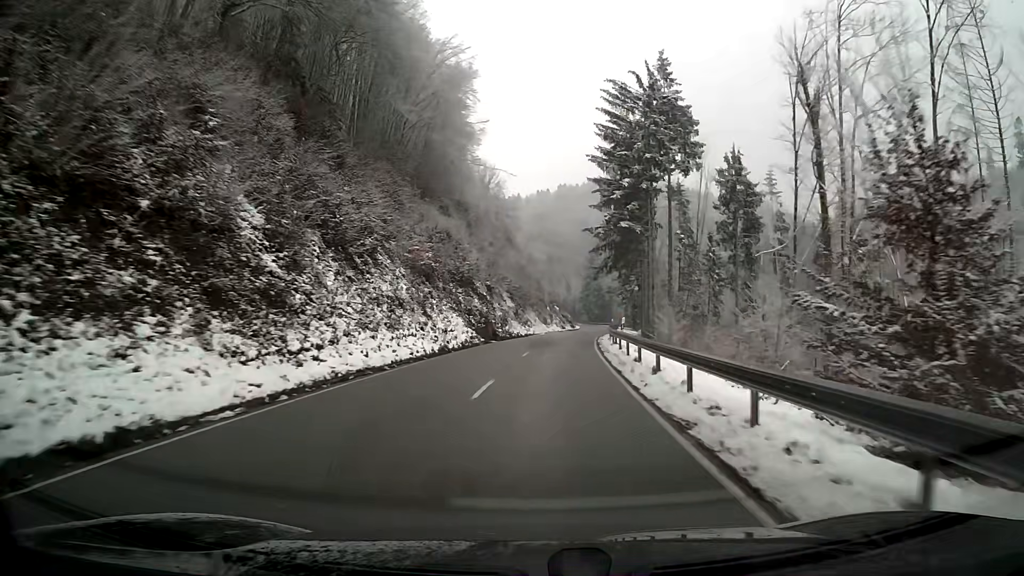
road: secondary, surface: asphalt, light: Day
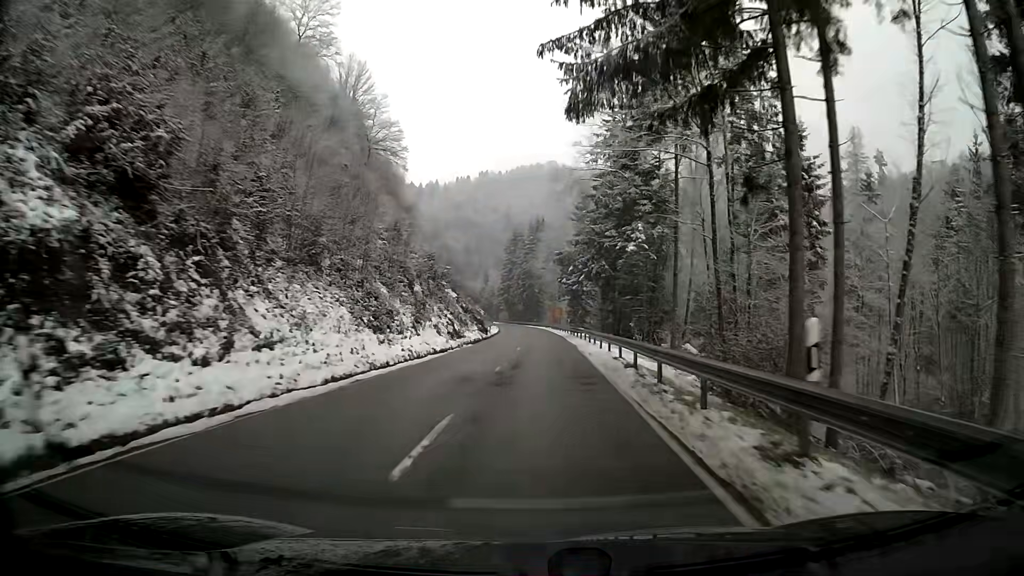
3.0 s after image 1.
(+3.2, +54.5) m; +6°
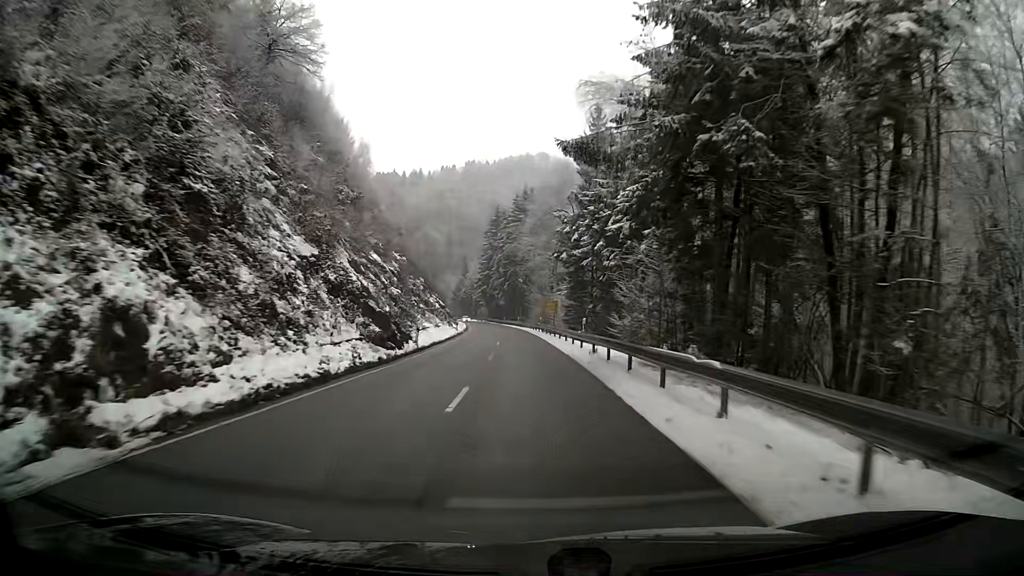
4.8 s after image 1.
(+0.4, +33.2) m; +1°
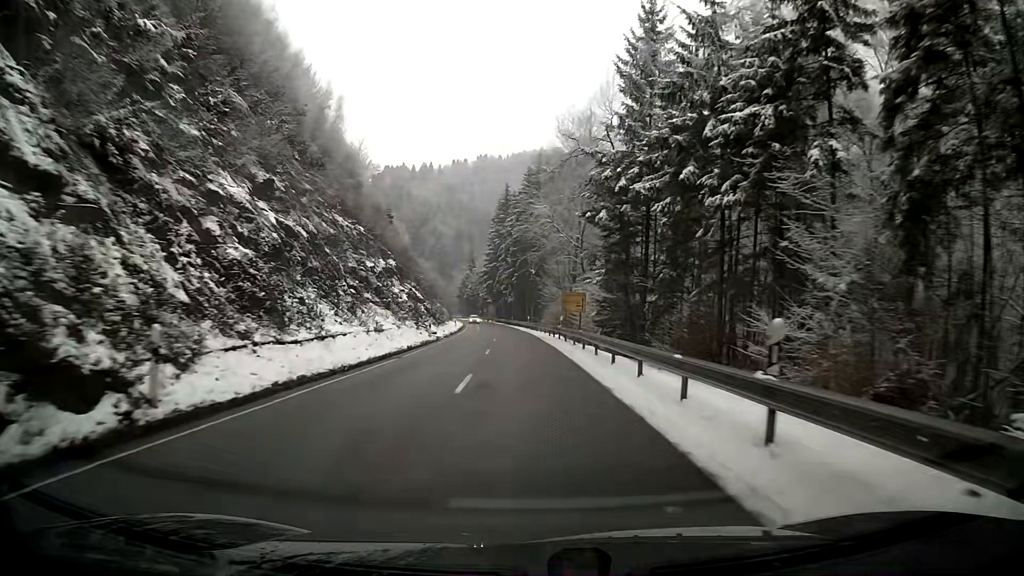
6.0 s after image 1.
(-0.1, +22.4) m; -1°
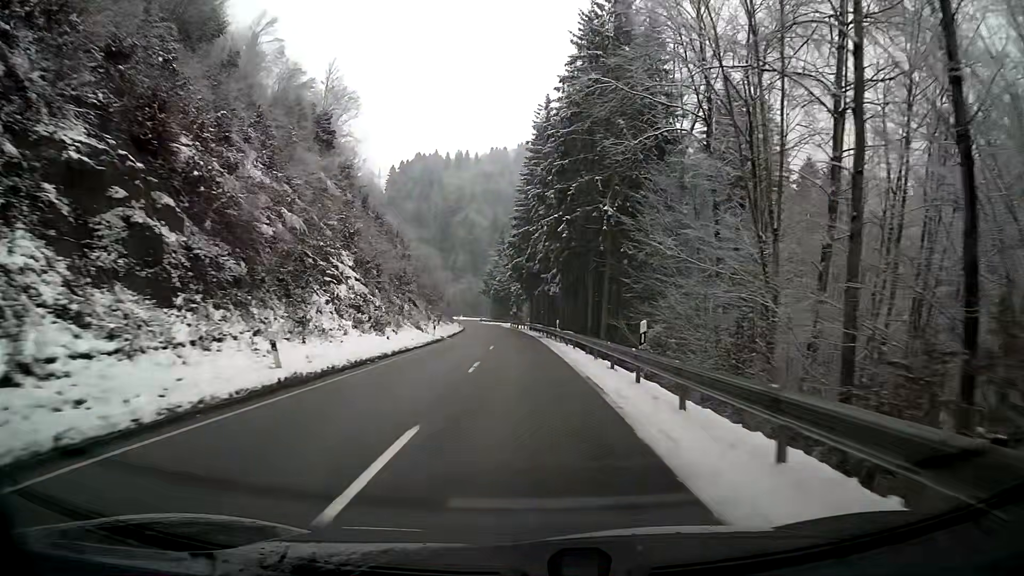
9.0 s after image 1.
(-1.9, +56.7) m; -4°
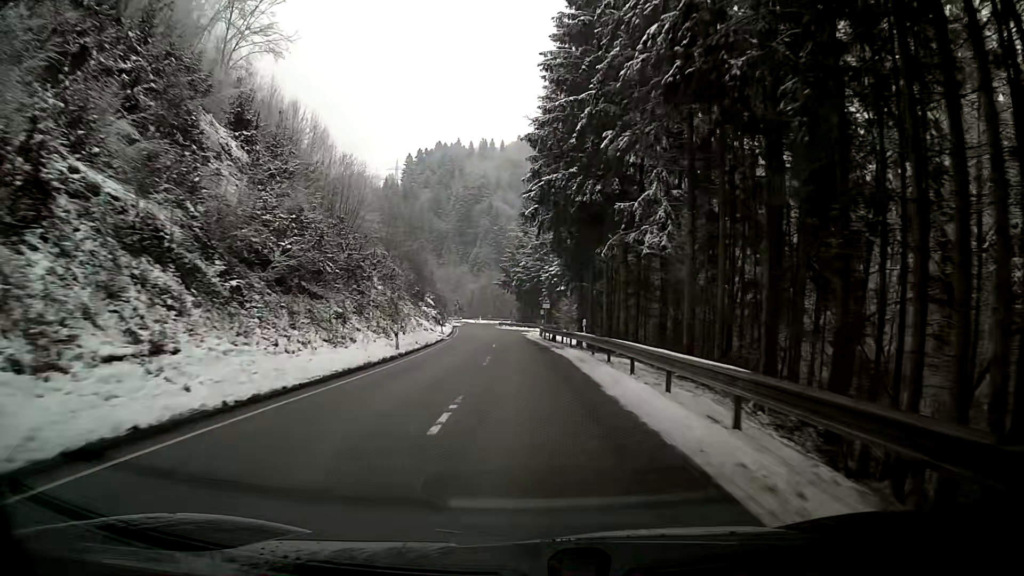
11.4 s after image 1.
(-1.0, +46.2) m; -3°
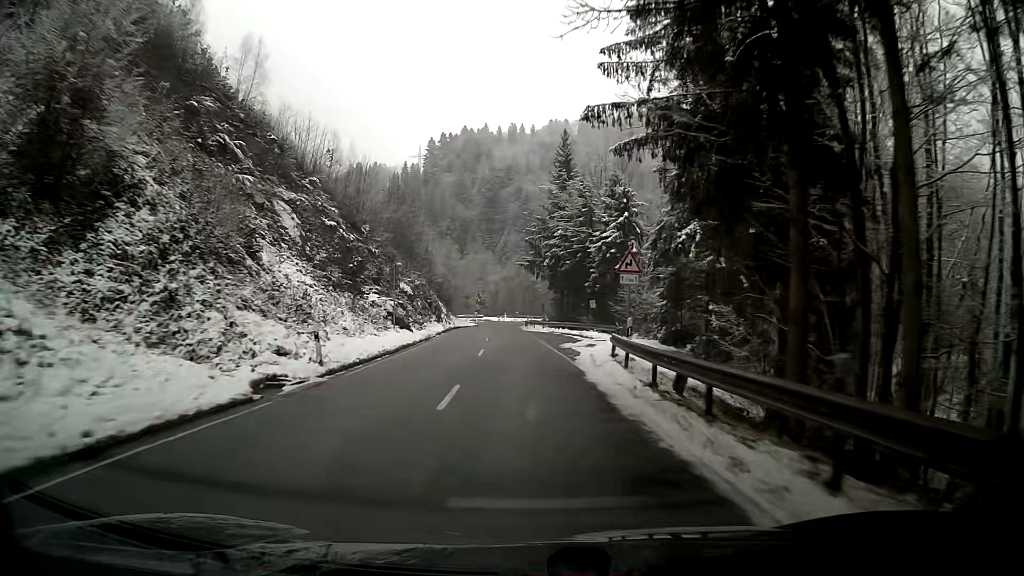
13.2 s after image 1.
(-0.8, +34.9) m; -3°
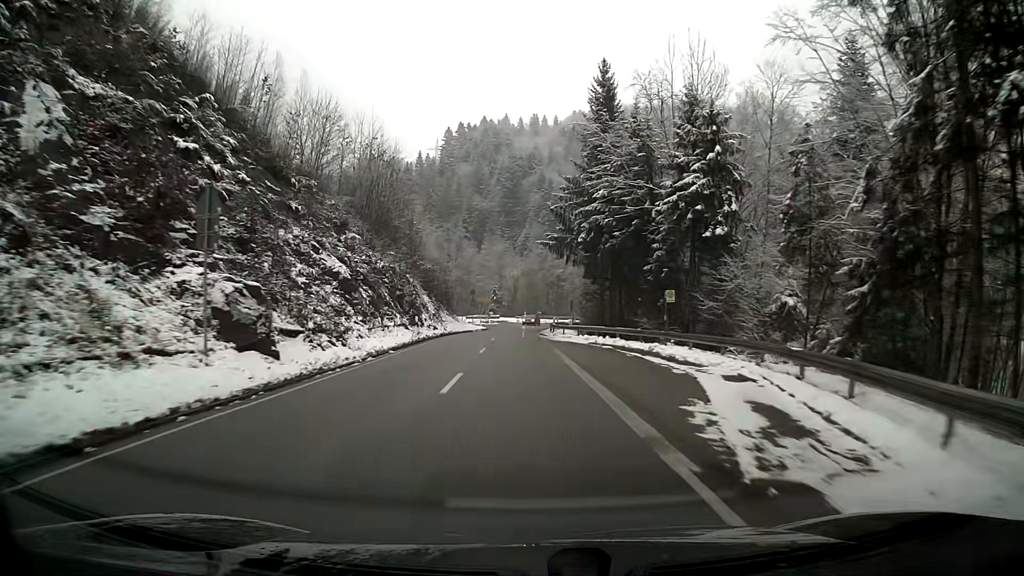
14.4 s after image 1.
(-0.5, +22.9) m; -2°
(0, +10) (0, +20) (0, +30) (0, +40) (0, +50) (0, +60) (+1, +70) (+2, +80) (+3, +90) (+6, +99) m
